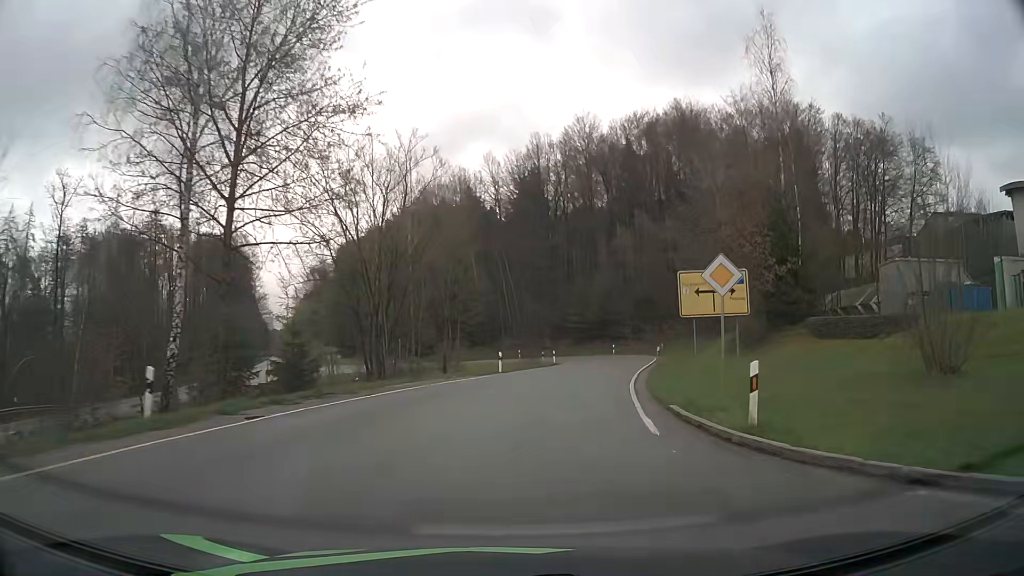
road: tertiary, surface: asphalt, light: Day
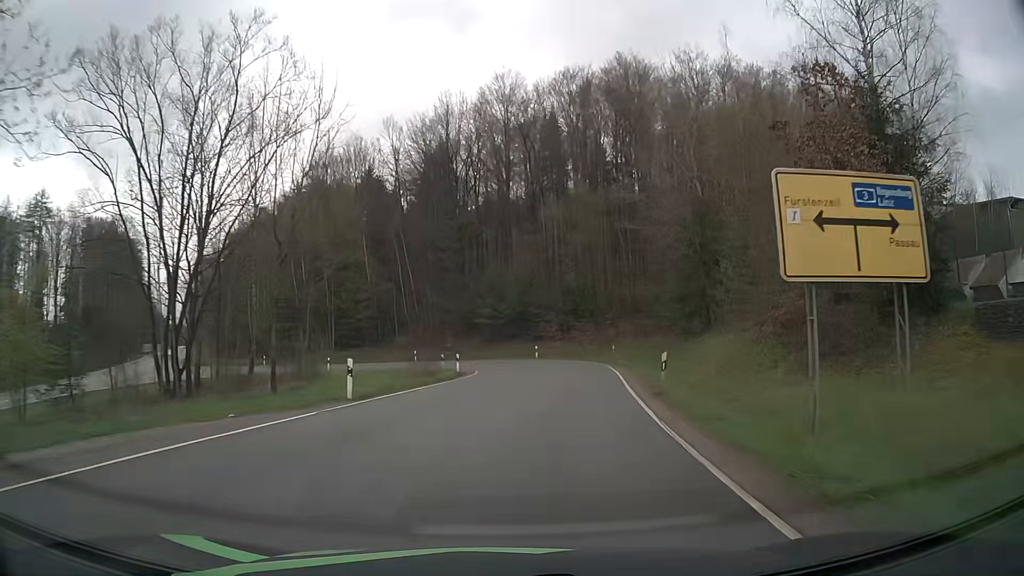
(+1.0, +16.6) m; +8°
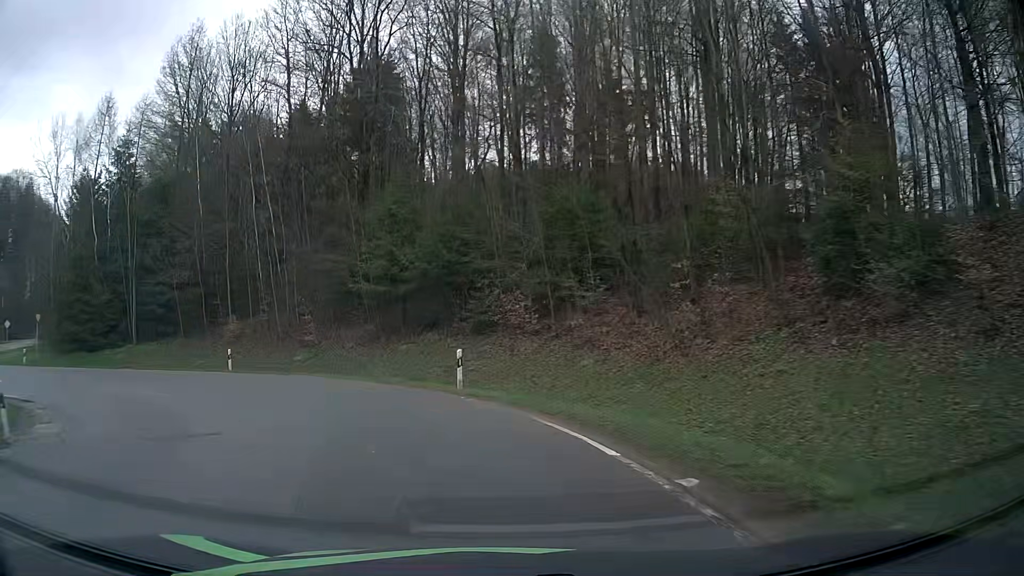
(+3.7, +36.2) m; +2°
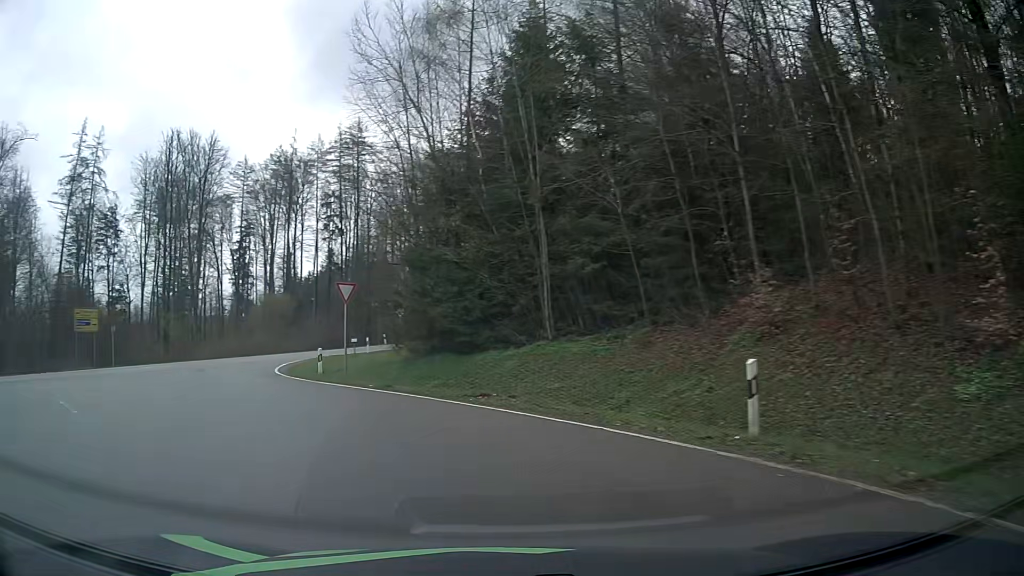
(-7.8, +21.4) m; -45°
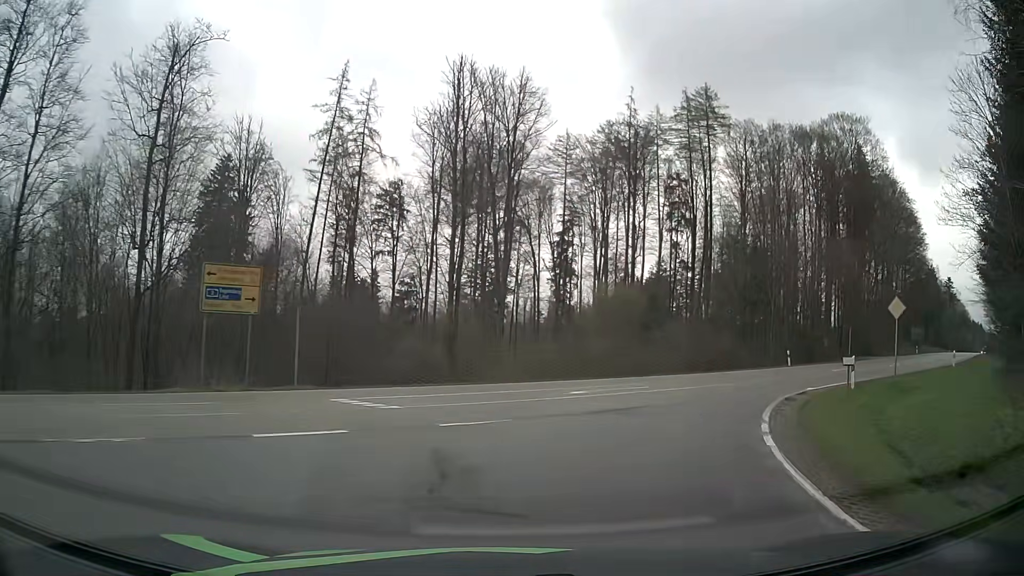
(-9.9, +22.1) m; -30°
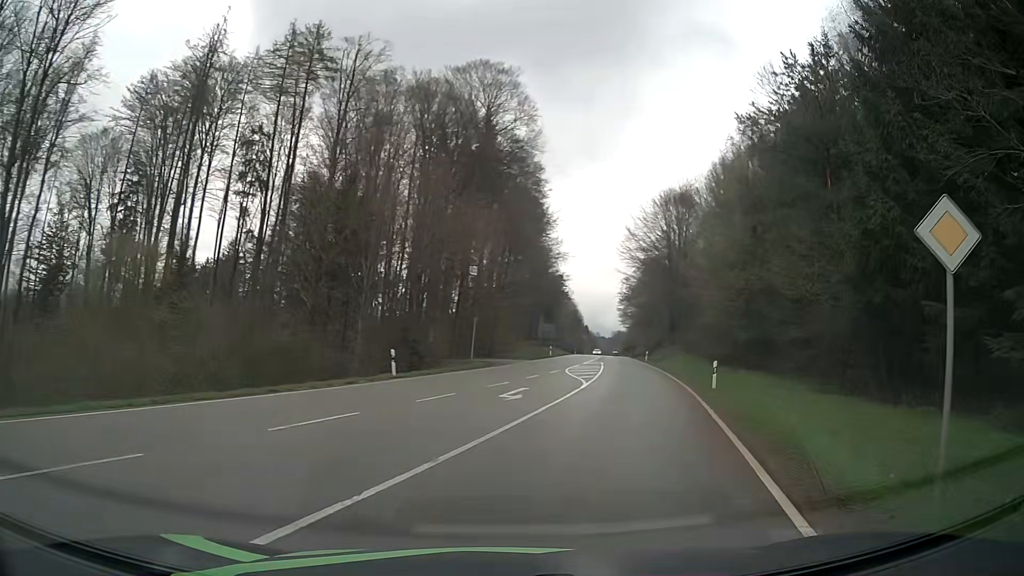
(+6.2, +19.0) m; +36°
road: secondary
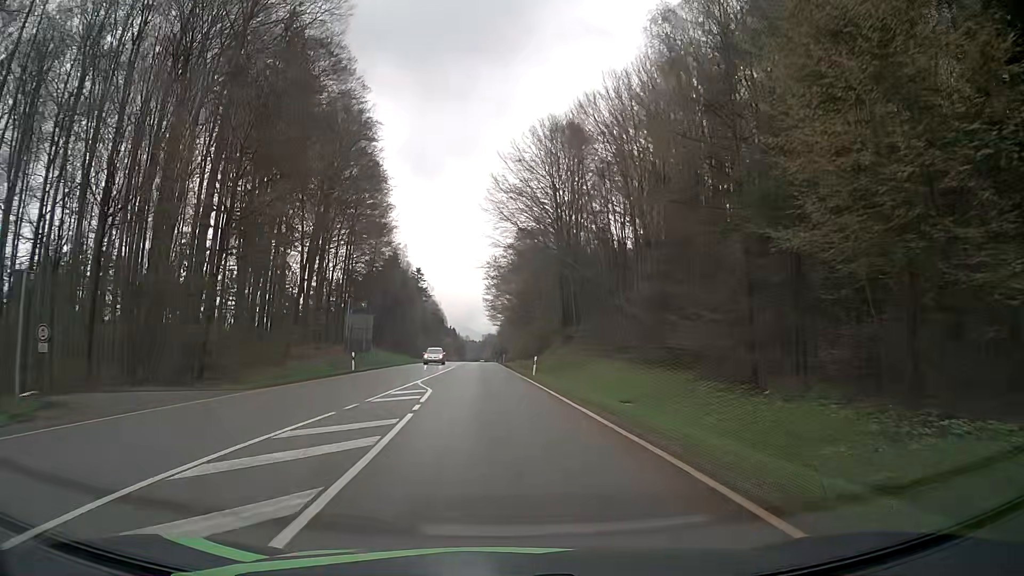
(+6.3, +33.2) m; +12°
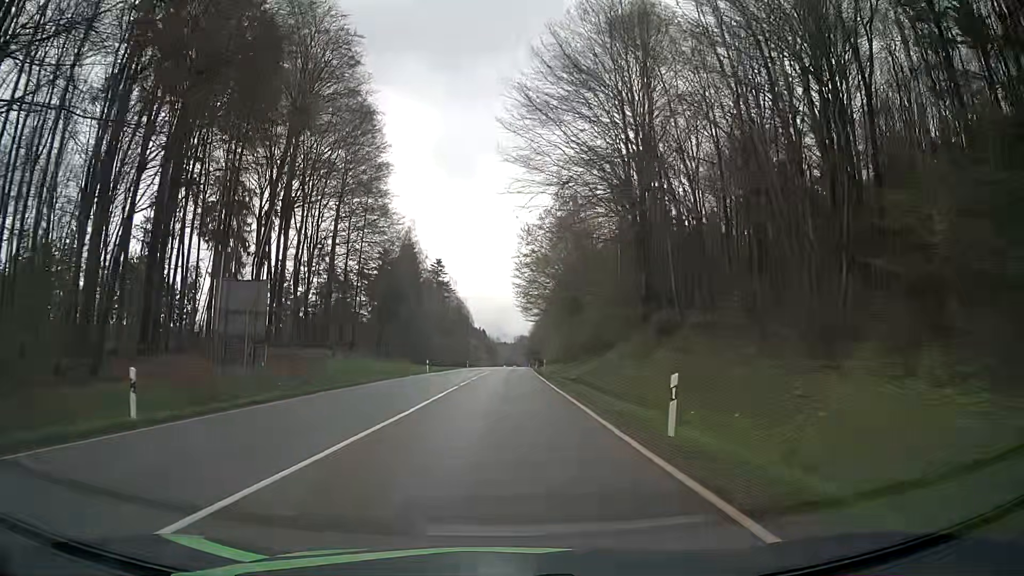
(-0.6, +26.0) m; -3°
(0, +10) (0, +20) (0, +30) (0, +40) (0, +50) (0, +60) (0, +70) (+1, +80) (+1, +90) (+1, +100) m
